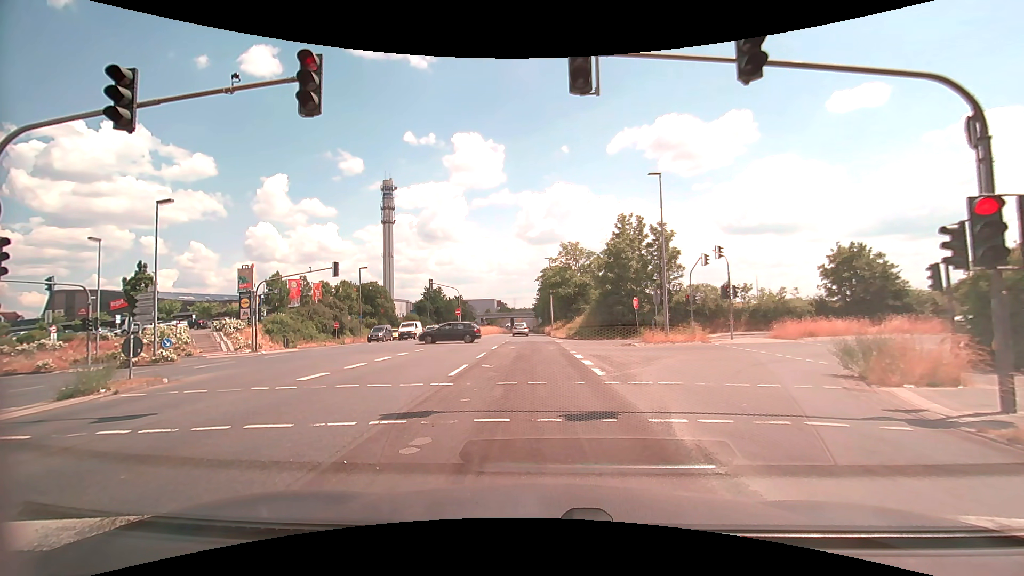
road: primary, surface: asphalt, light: Day
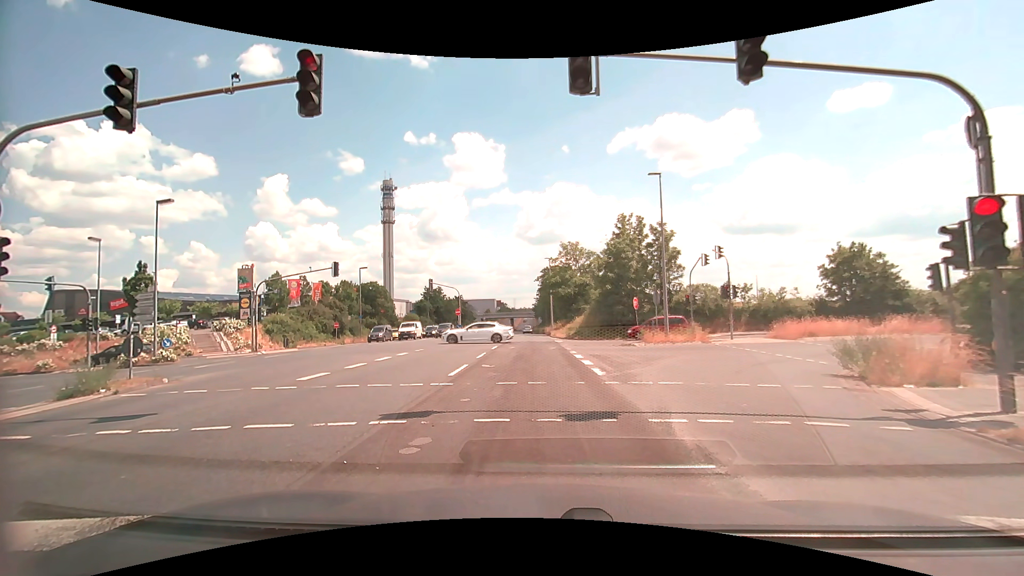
(0.0, 0.0) m; 0°
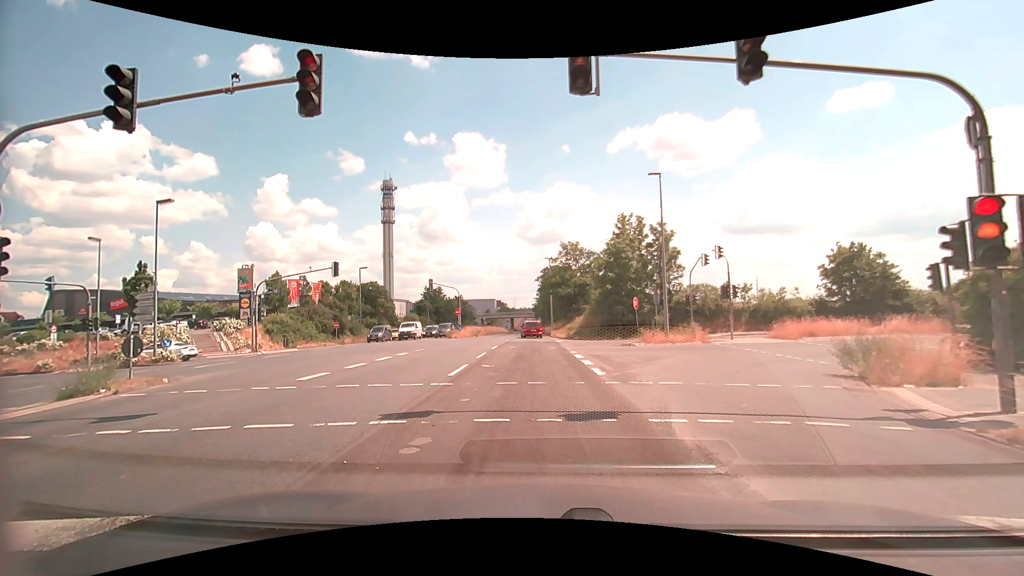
(0.0, 0.0) m; 0°
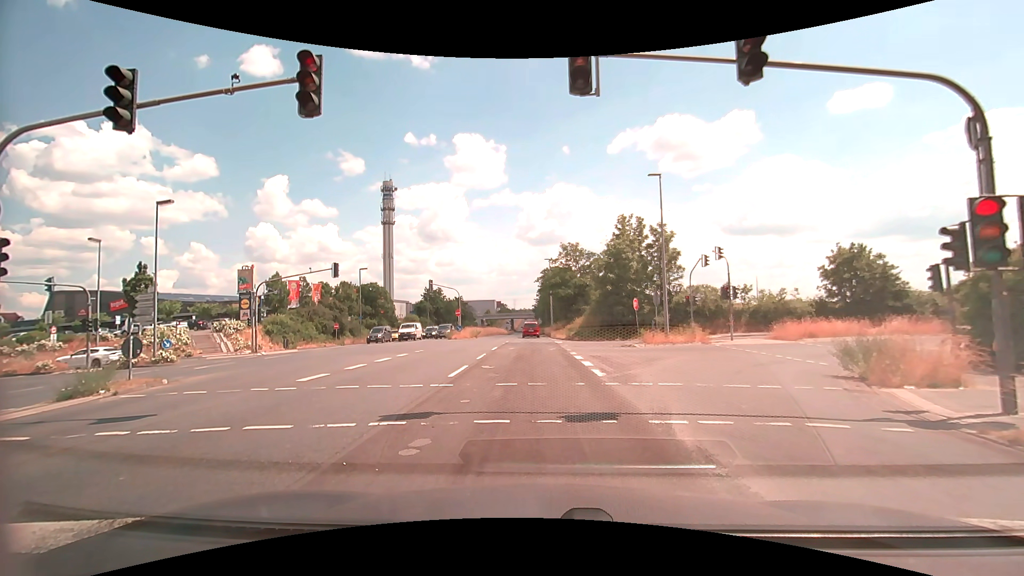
(0.0, 0.0) m; 0°
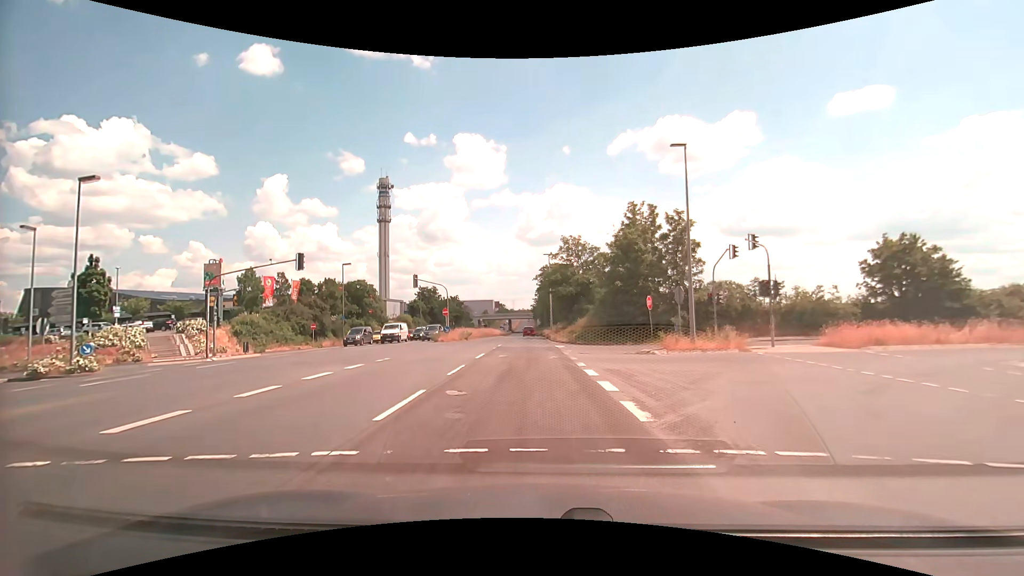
(+0.1, +5.9) m; 0°
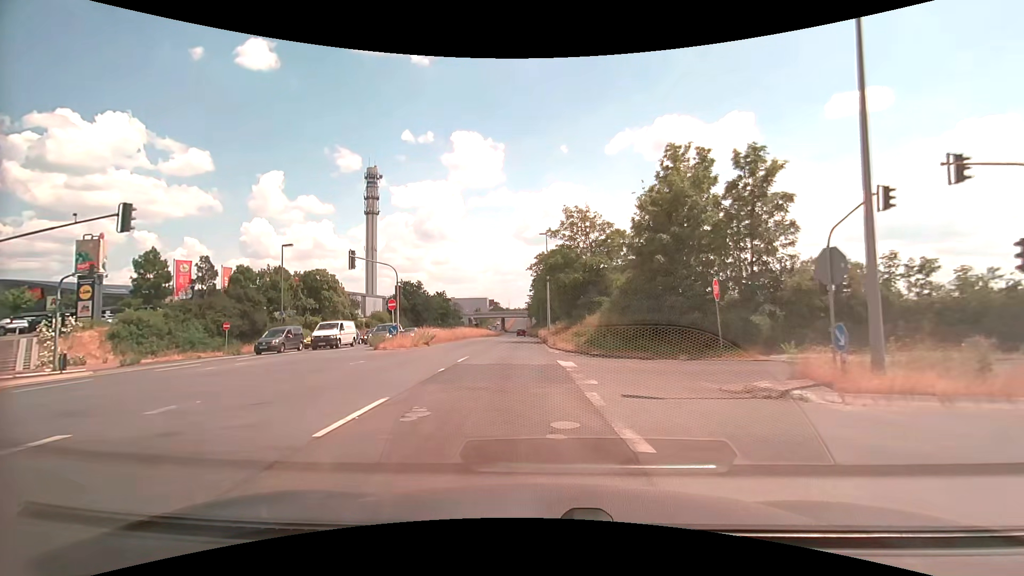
(+0.3, +14.3) m; +2°
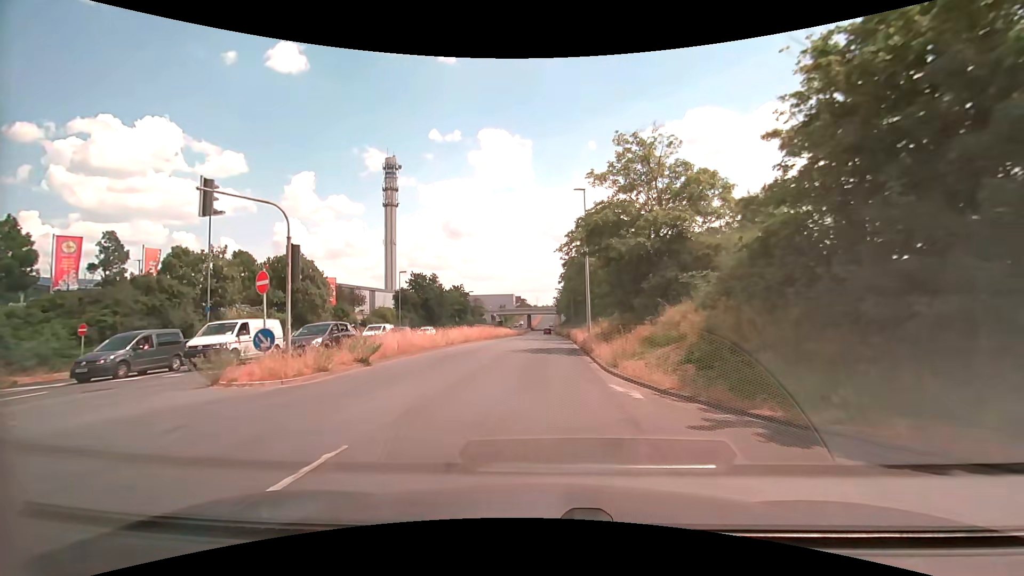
(-0.6, +15.8) m; -3°
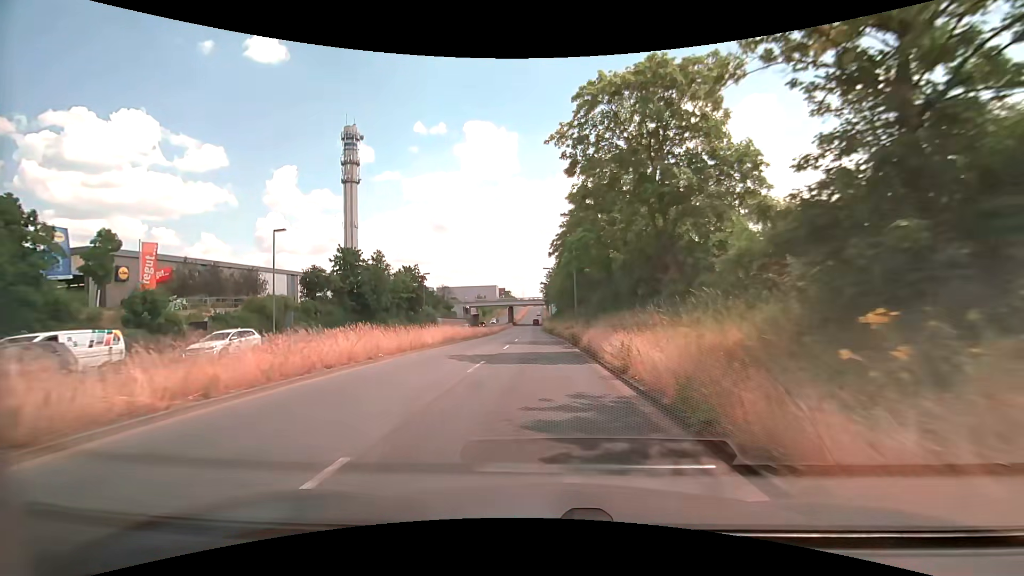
(+0.2, +31.6) m; +1°
(0, +10) (0, +20) (0, +30) (-1, +40) (-1, +50) (-1, +60) (-1, +70) (-2, +80) (-2, +90) (-2, +100) m
